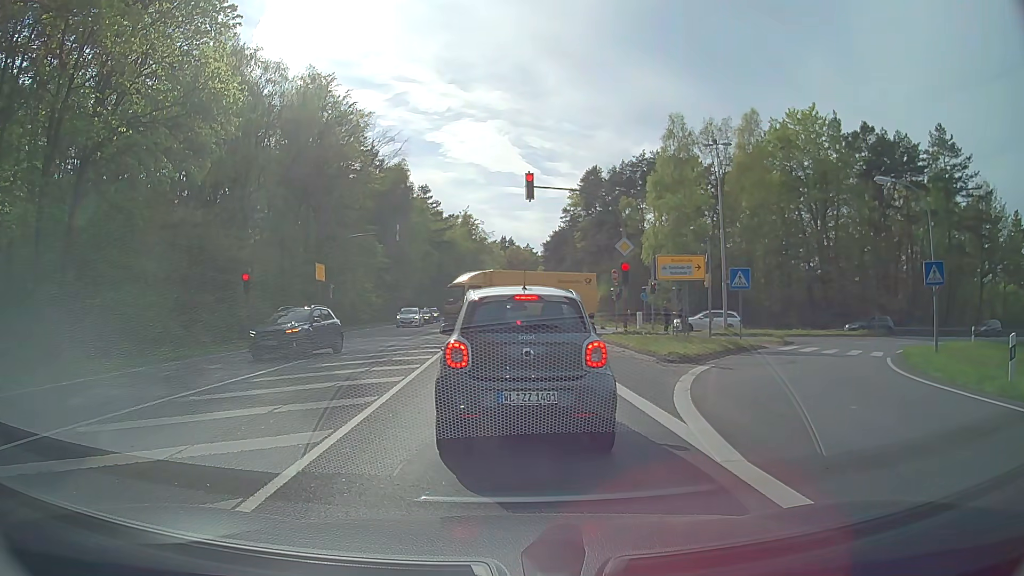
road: primary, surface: asphalt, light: Day
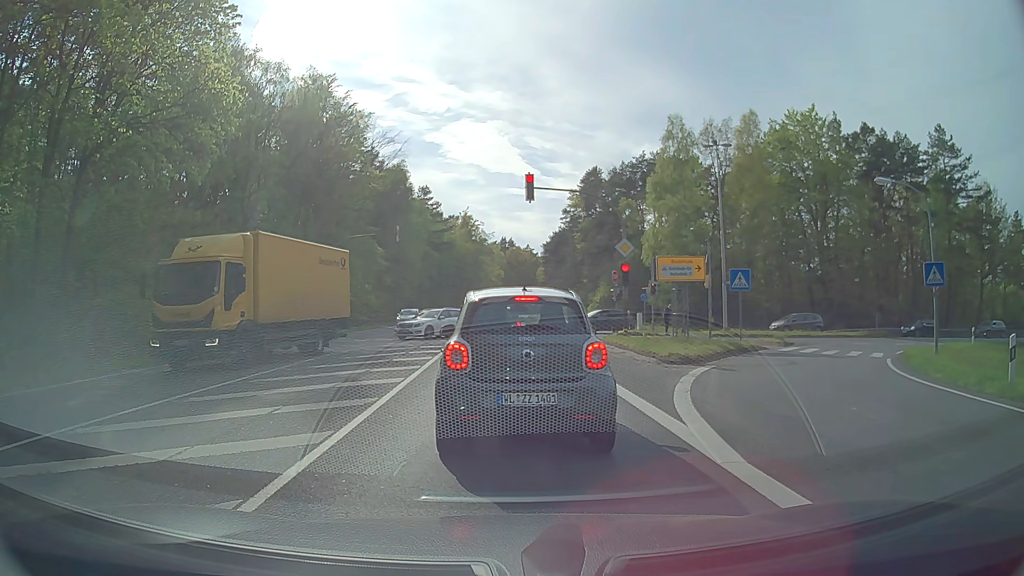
(0.0, +0.1) m; 0°
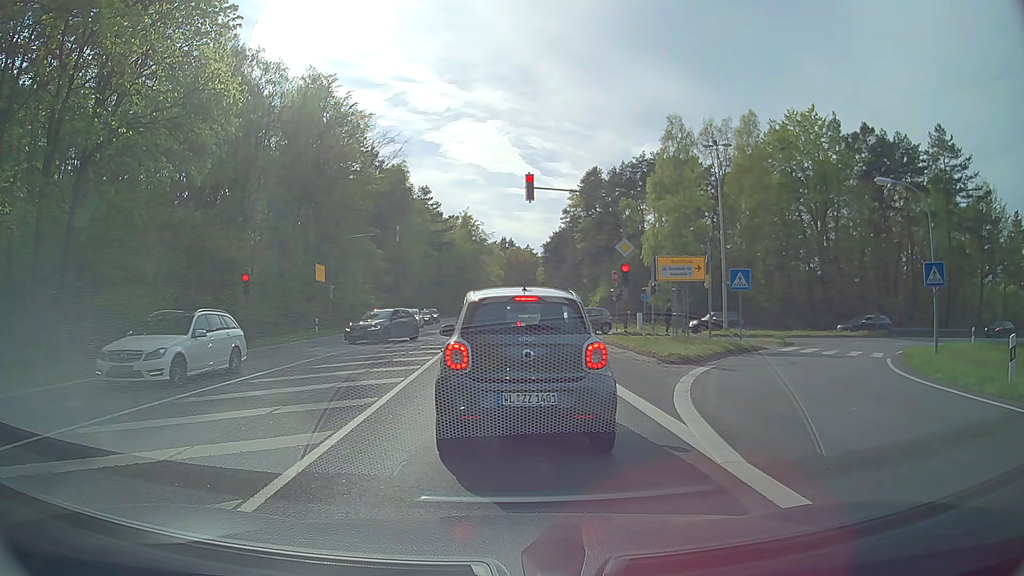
(0.0, 0.0) m; 0°
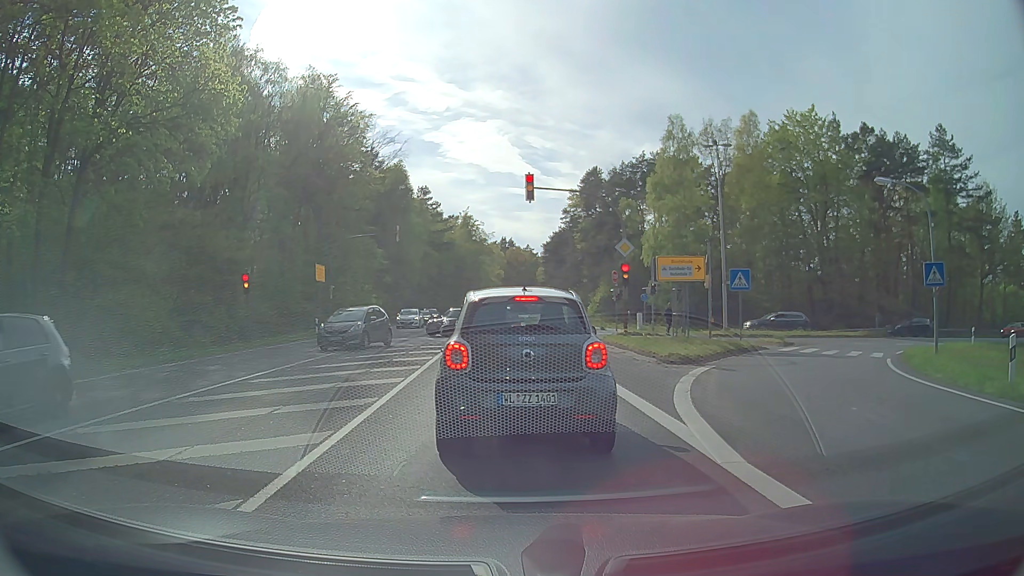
(0.0, 0.0) m; 0°
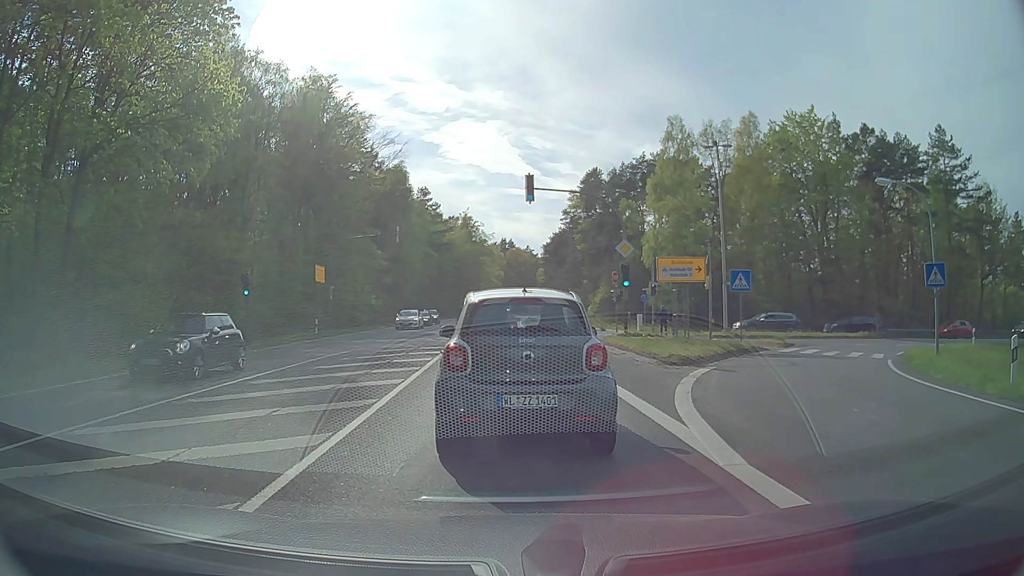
(0.0, 0.0) m; 0°
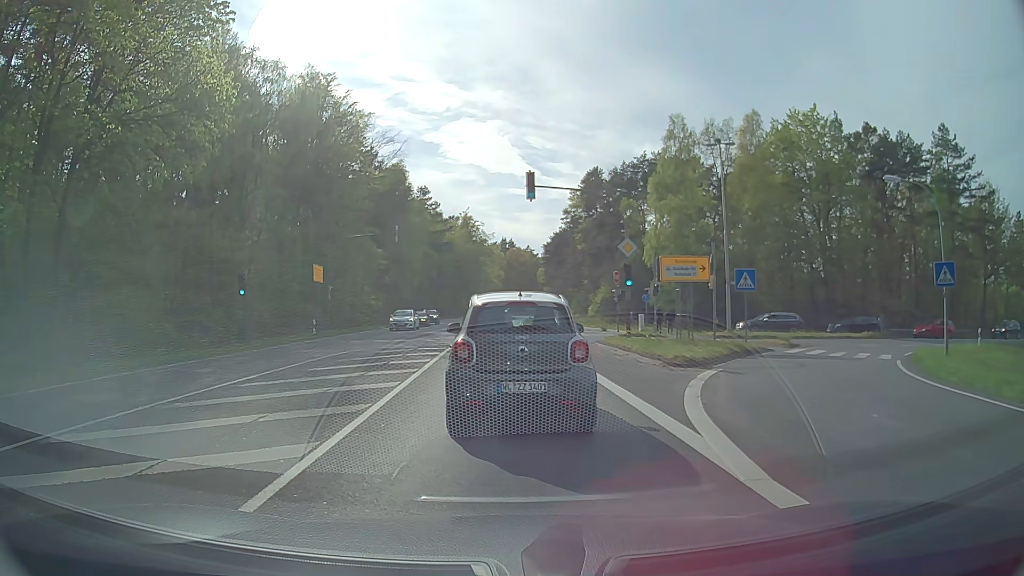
(0.0, +0.6) m; 0°
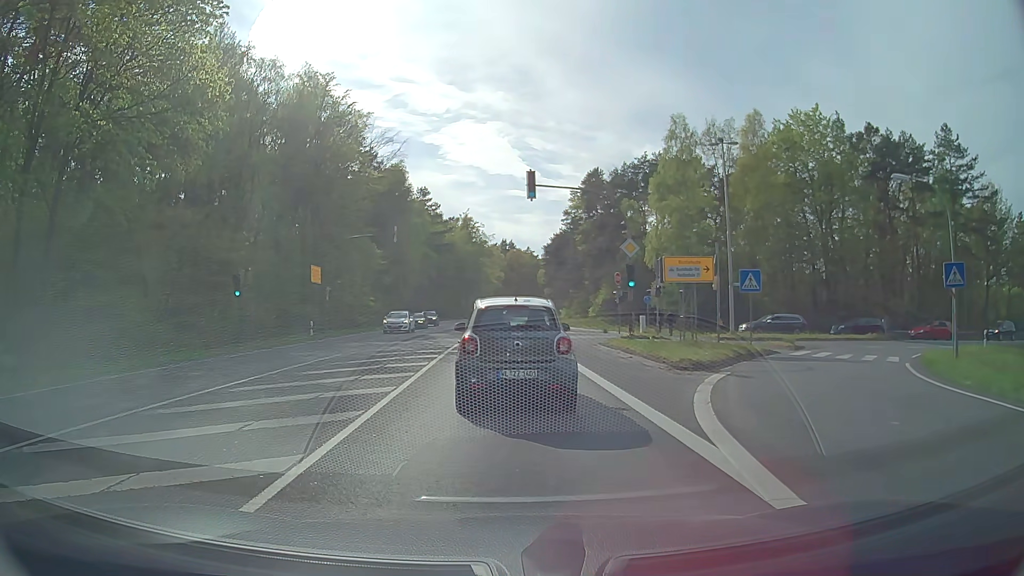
(0.0, +0.6) m; 0°
